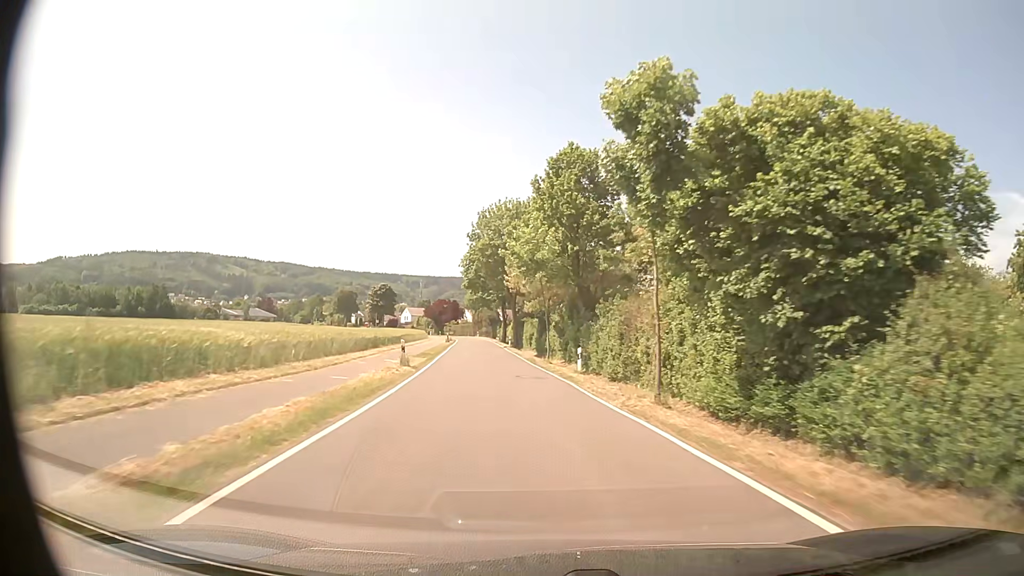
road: tertiary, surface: asphalt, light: Day
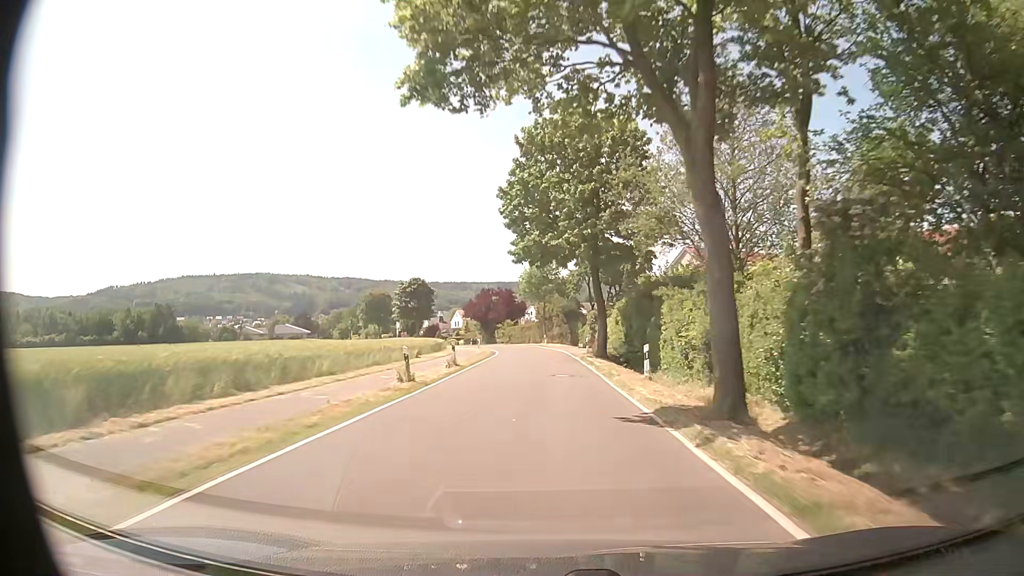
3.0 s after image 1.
(-5.0, +55.4) m; -7°
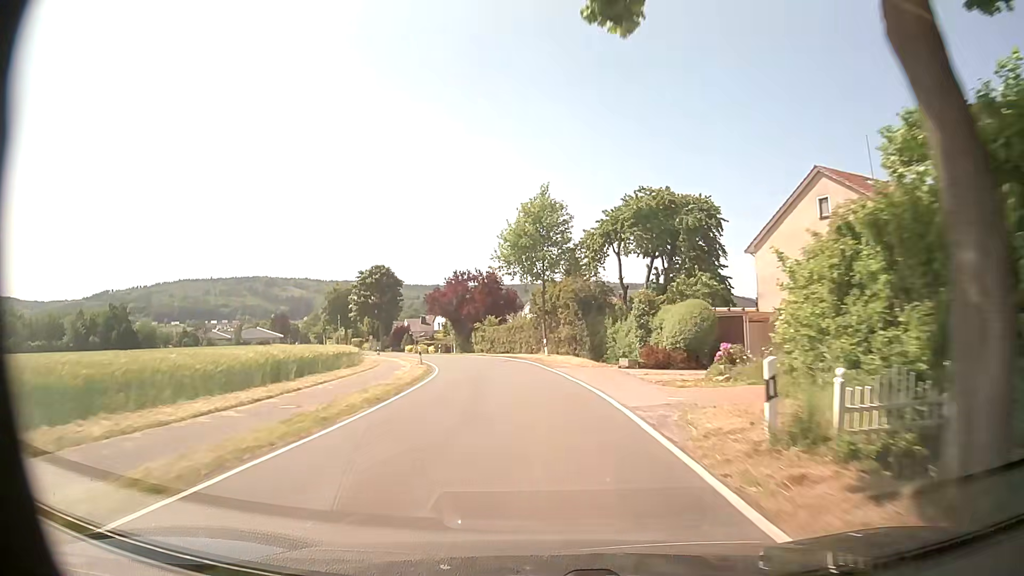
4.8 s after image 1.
(+0.1, +33.9) m; 0°
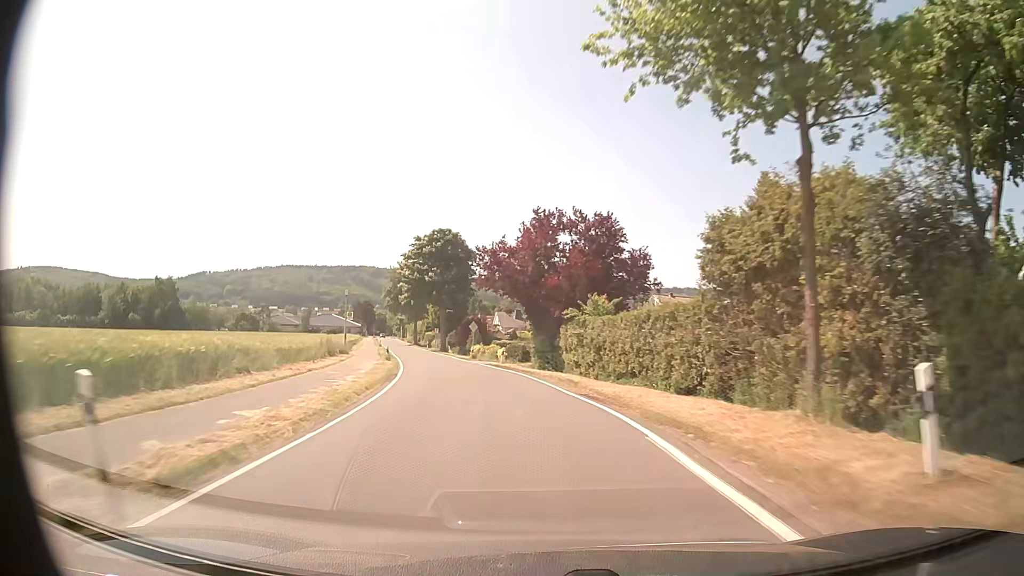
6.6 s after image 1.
(-2.2, +34.2) m; -9°
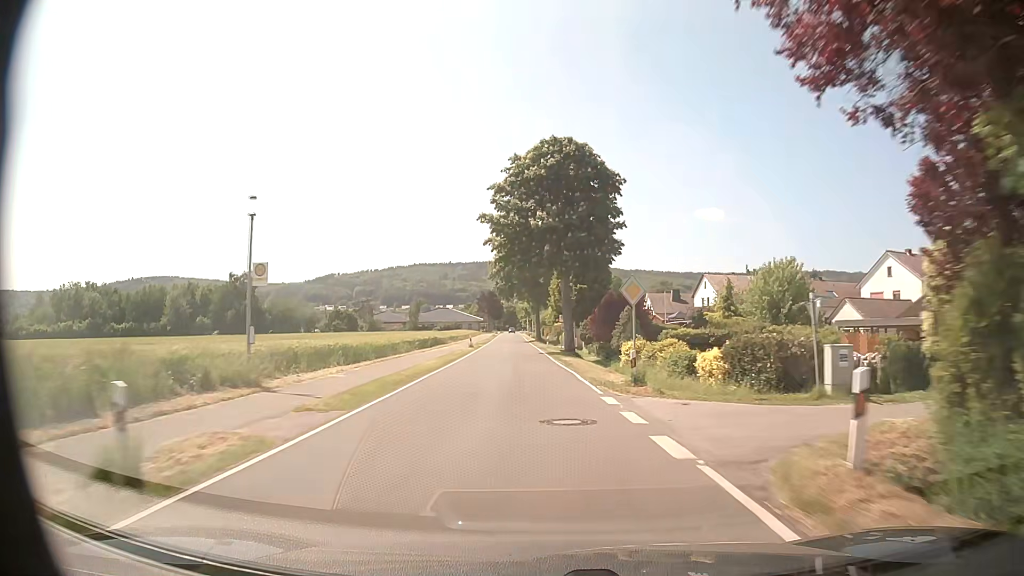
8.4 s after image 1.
(-3.9, +34.9) m; -12°
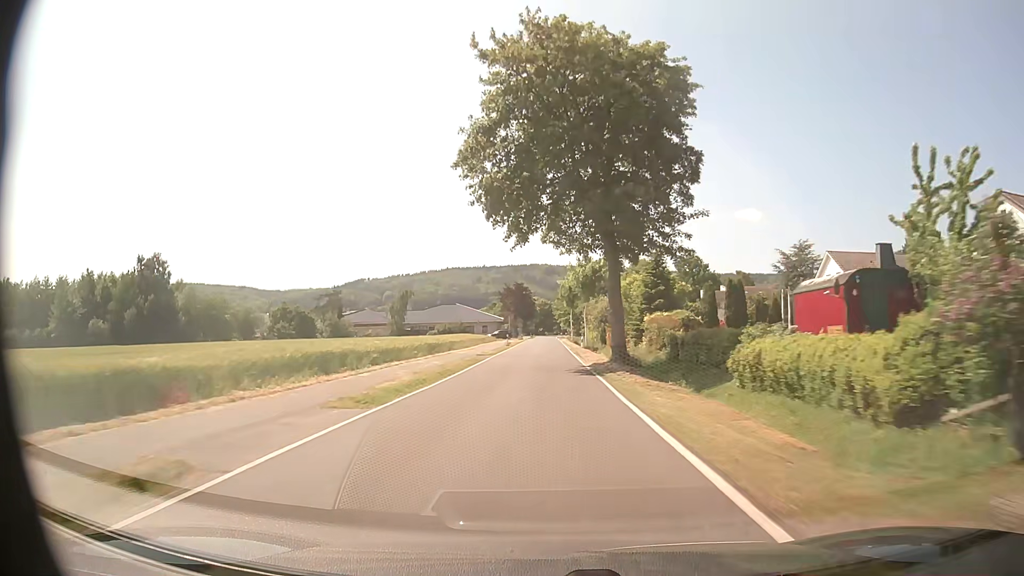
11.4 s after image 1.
(-2.4, +61.4) m; -3°
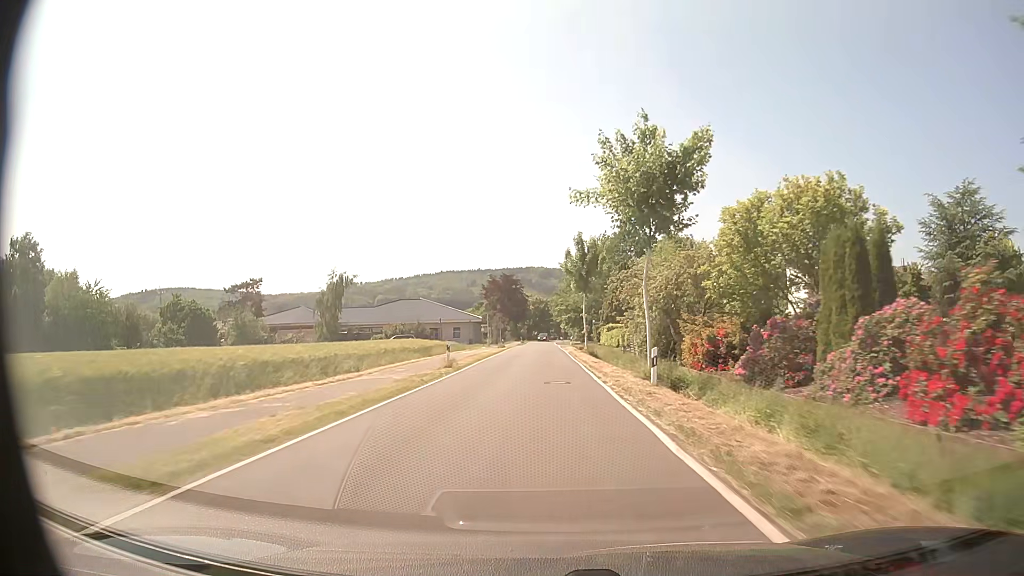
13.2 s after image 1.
(+0.4, +37.3) m; +1°
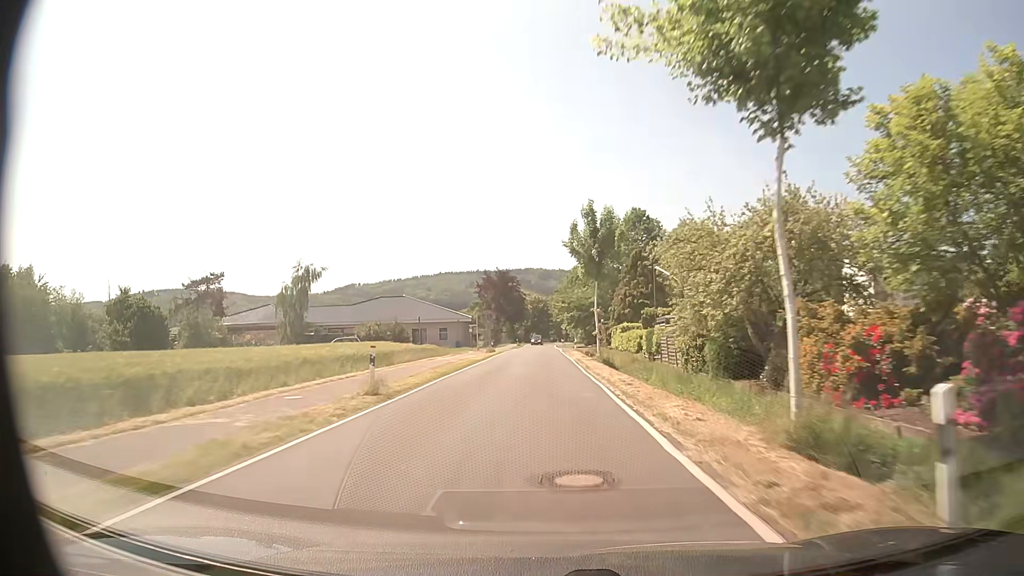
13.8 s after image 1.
(0.0, +12.3) m; 0°
(0, +10) (0, +20) (0, +30) (0, +40) (0, +50) (0, +60) (0, +70) (0, +80) (0, +90) (0, +100) m
